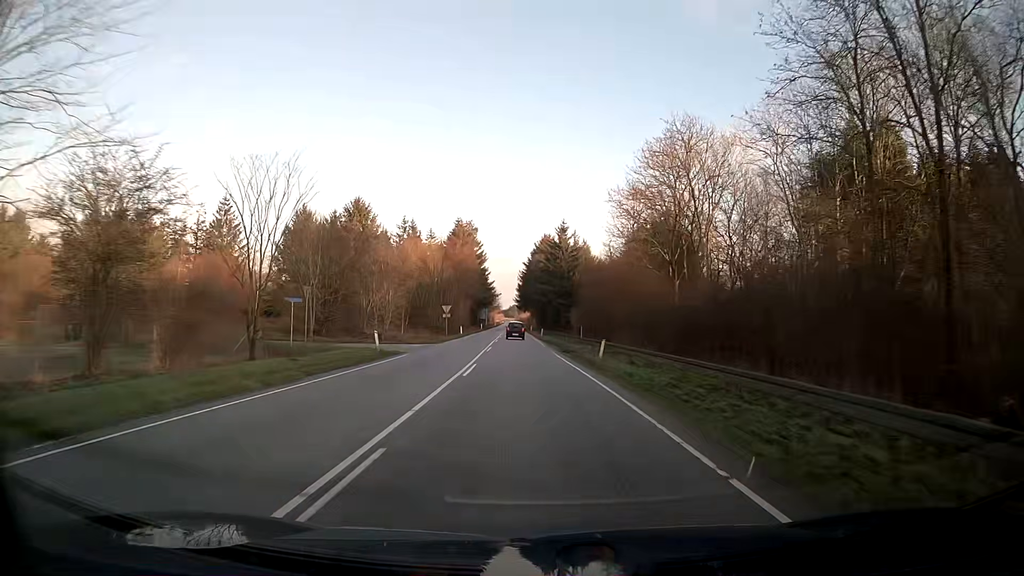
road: secondary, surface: asphalt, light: Day
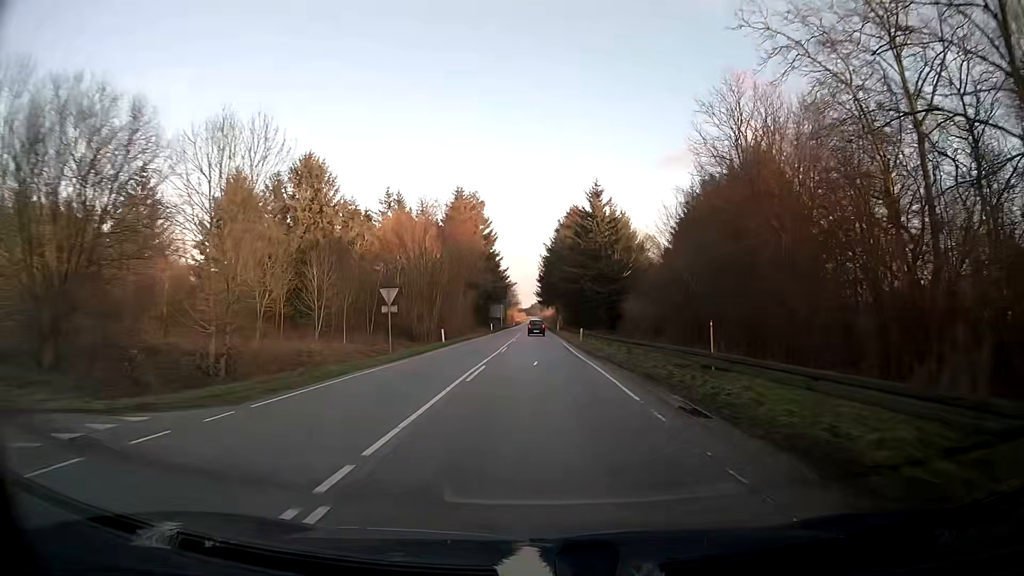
(-1.1, +32.9) m; -2°
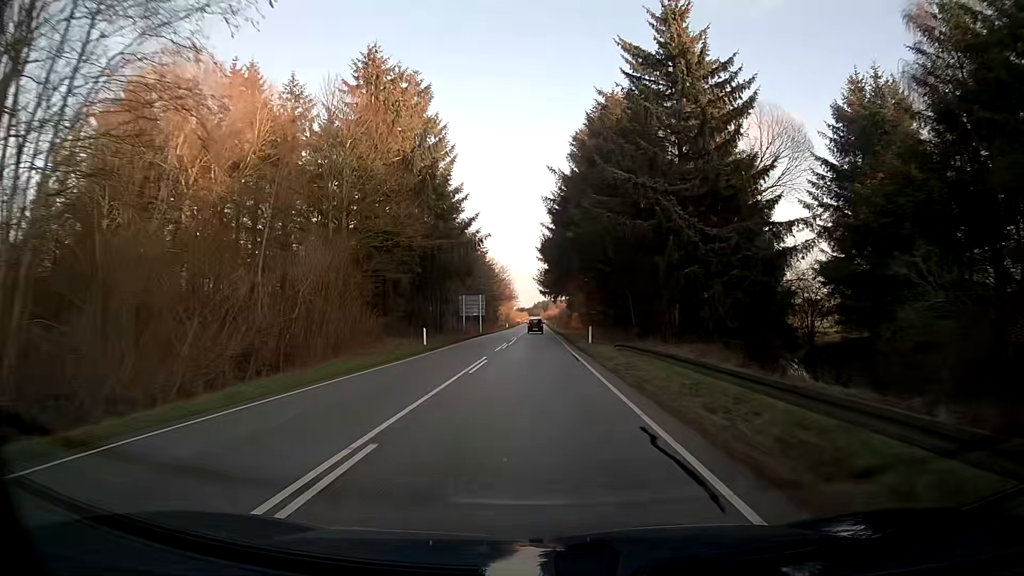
(-0.1, +58.4) m; 0°
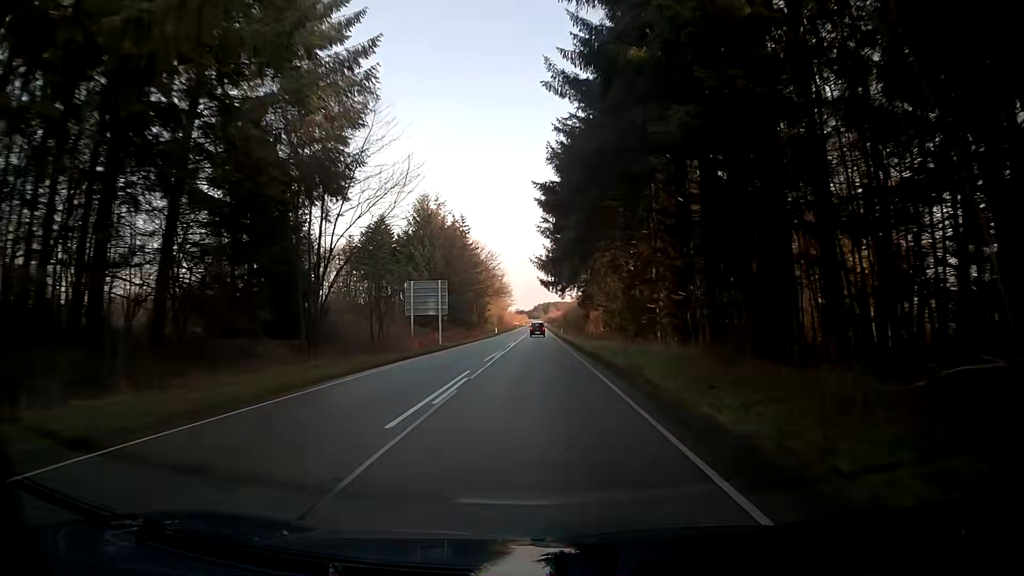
(0.0, +37.0) m; 0°
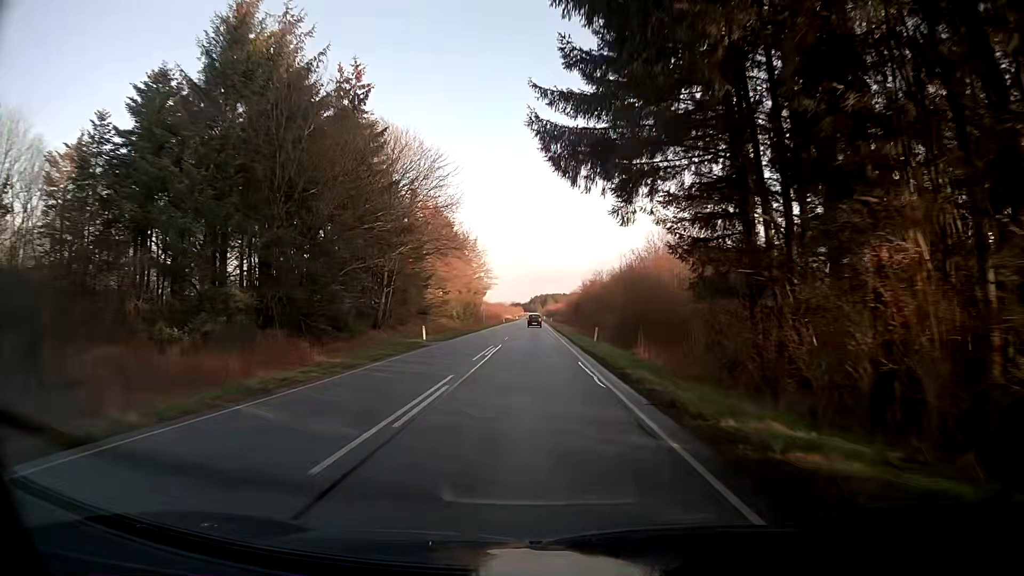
(-0.5, +63.3) m; 0°
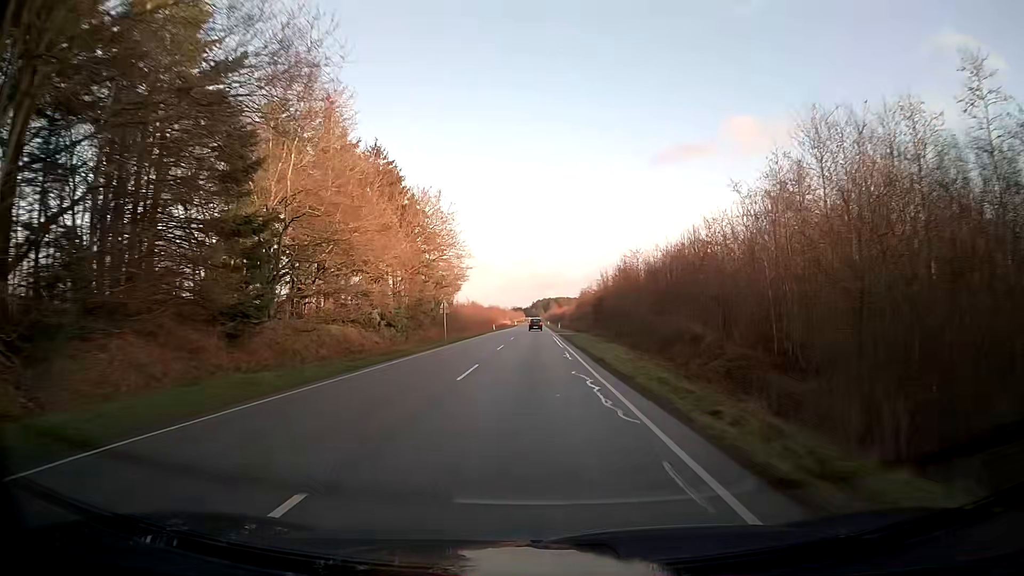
(-0.1, +38.1) m; 0°
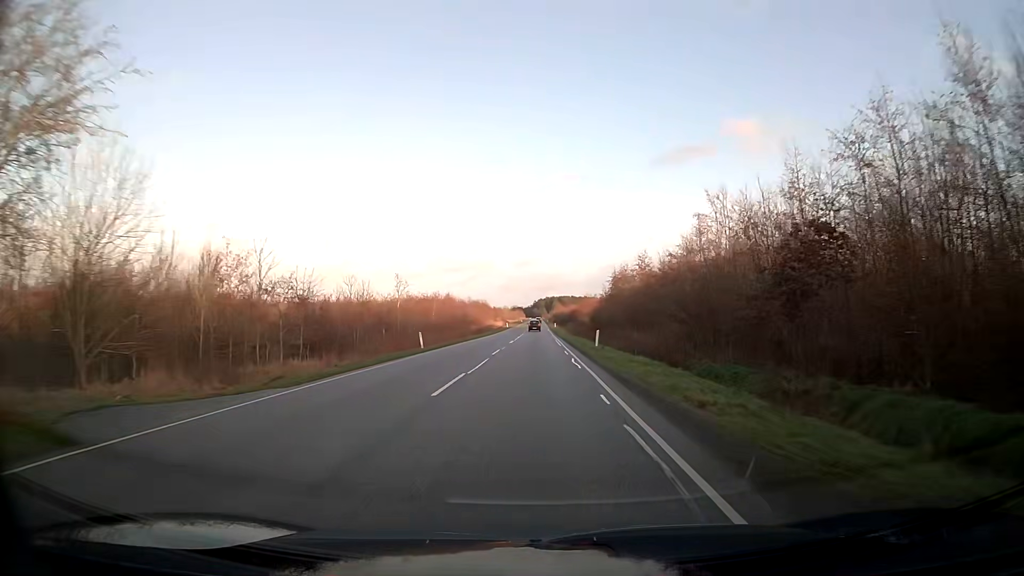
(0.0, +63.7) m; 0°
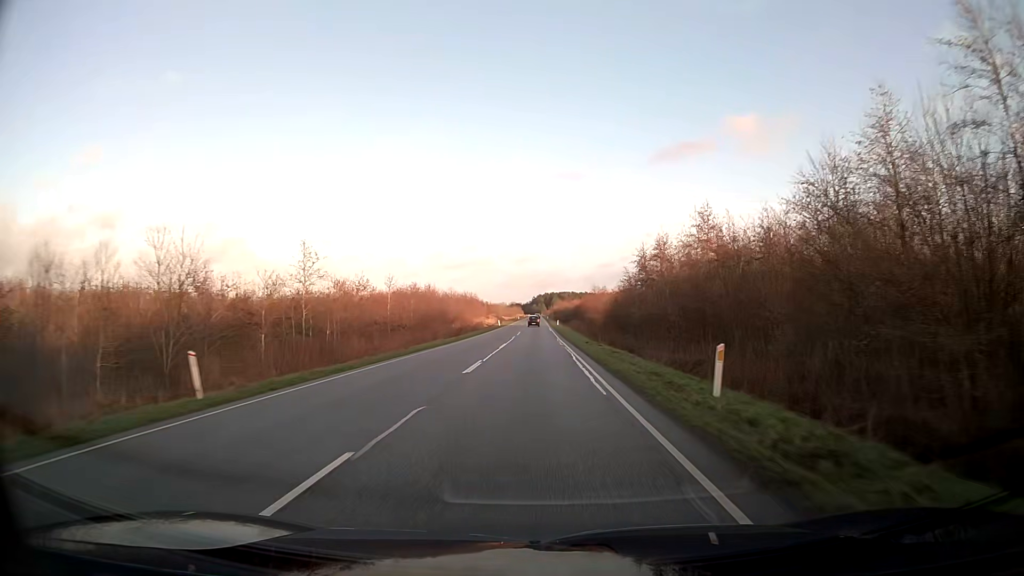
(0.0, +25.5) m; 0°
(0, +10) (0, +20) (0, +30) (0, +40) (0, +50) (0, +60) (0, +70) (0, +80) (0, +90) (0, +100) m
